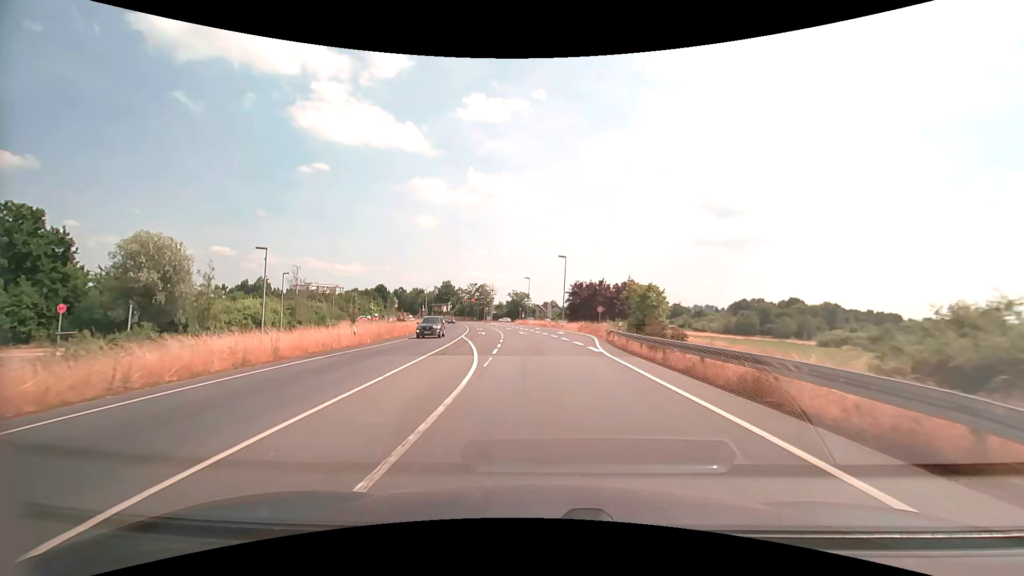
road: primary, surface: asphalt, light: Day
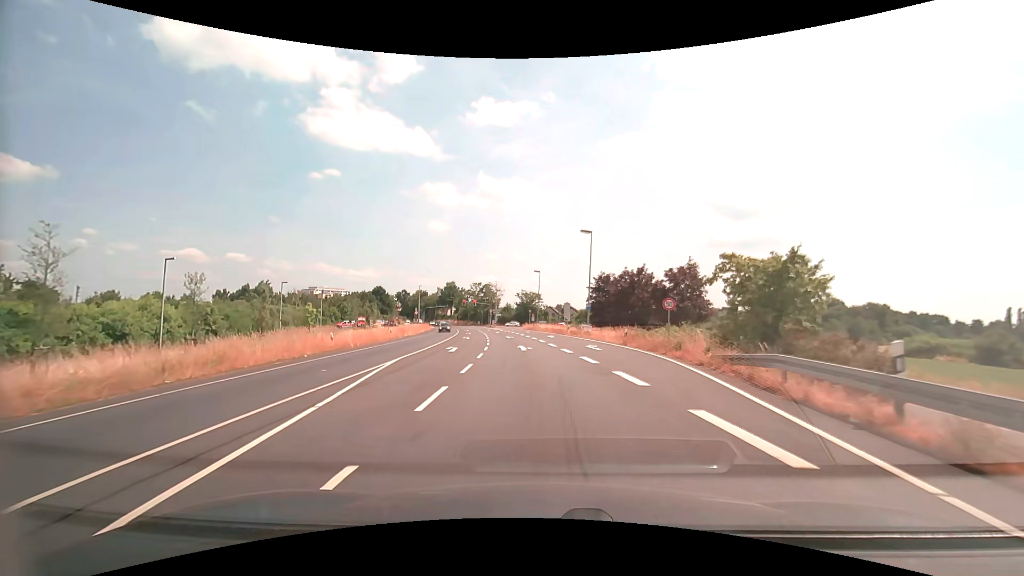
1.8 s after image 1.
(-0.2, +21.8) m; -1°
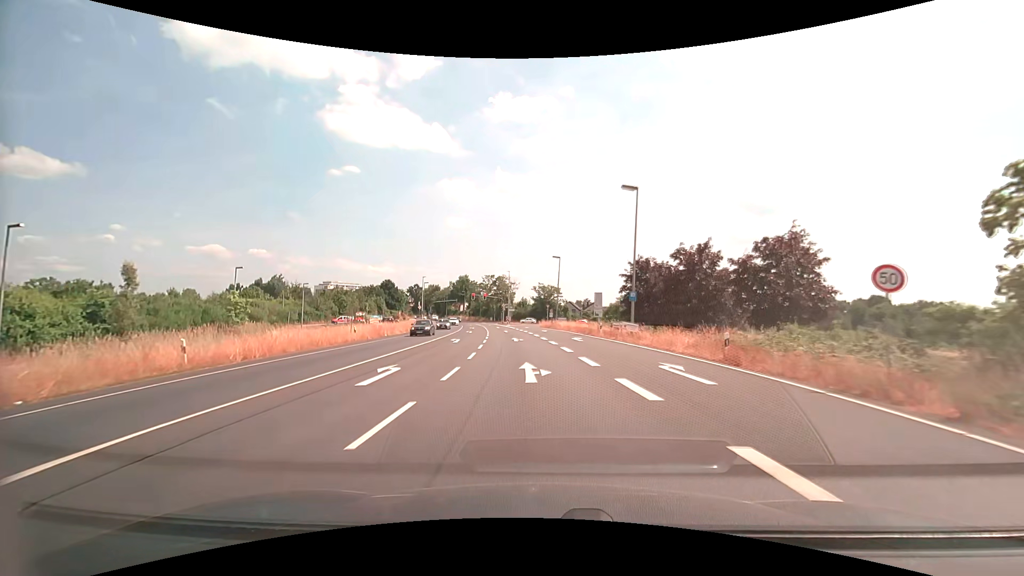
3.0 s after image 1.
(-0.3, +14.5) m; -2°
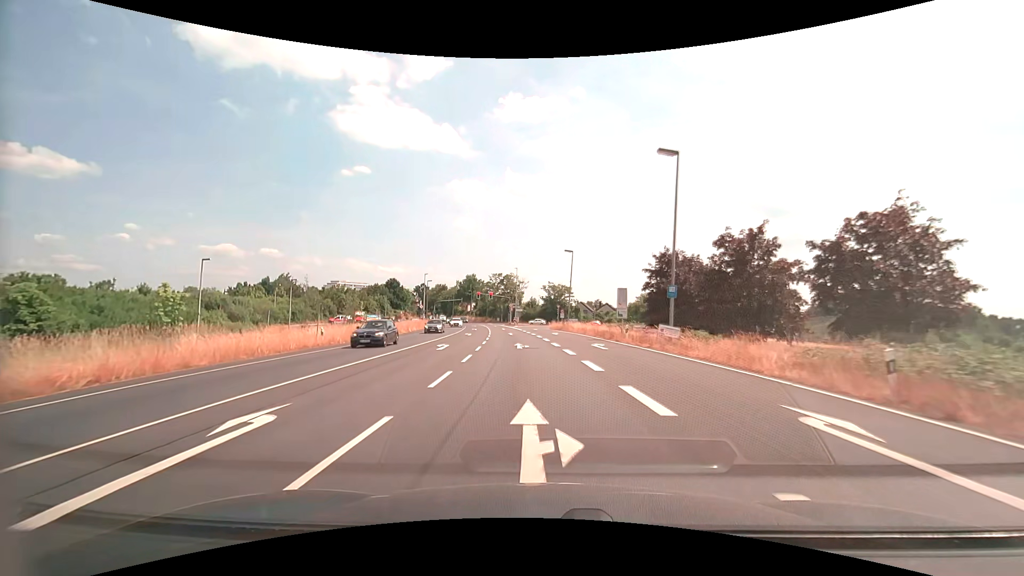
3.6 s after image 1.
(-0.1, +7.2) m; -1°
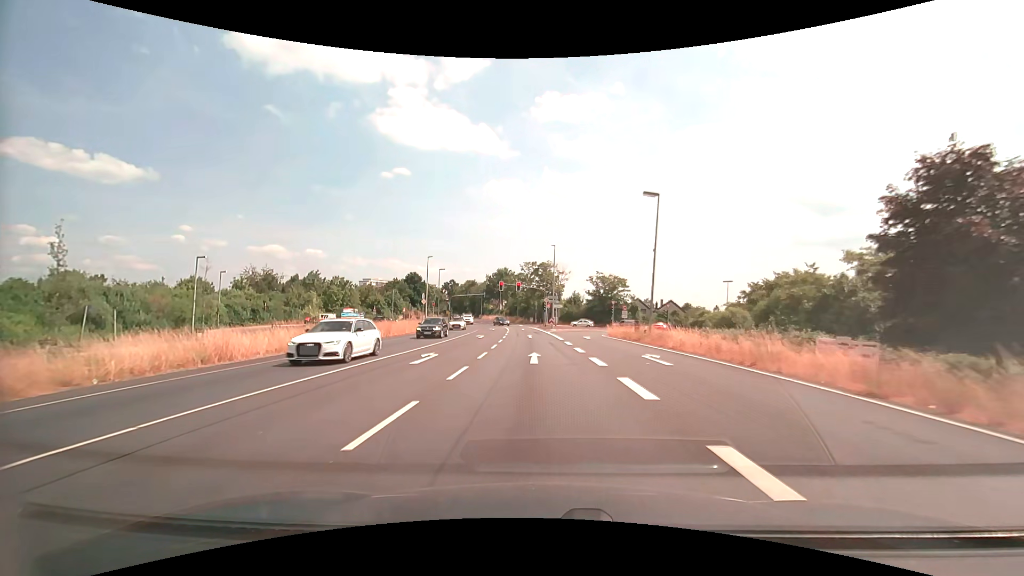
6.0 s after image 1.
(-1.1, +28.5) m; -5°
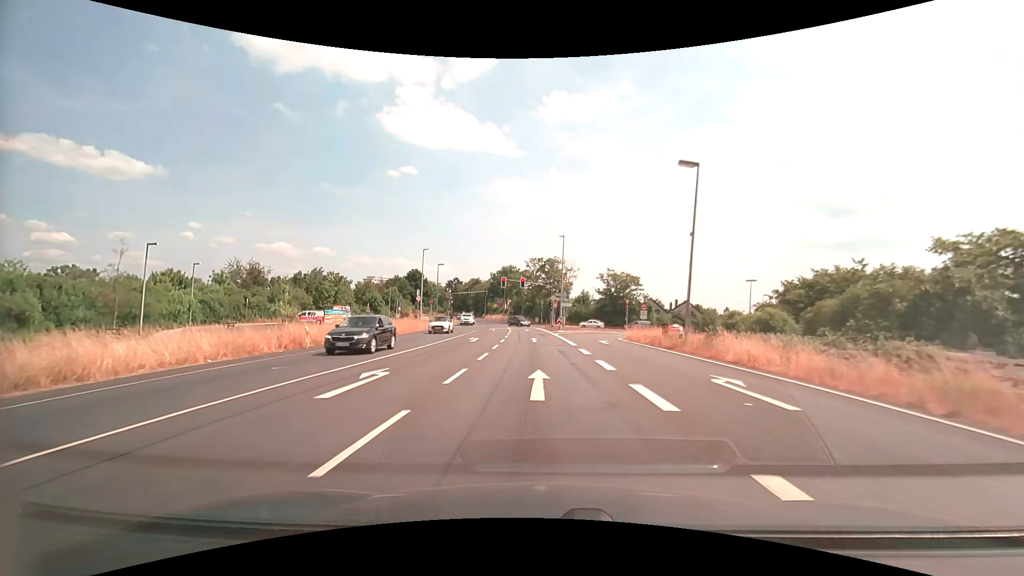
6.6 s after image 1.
(0.0, +6.8) m; -1°
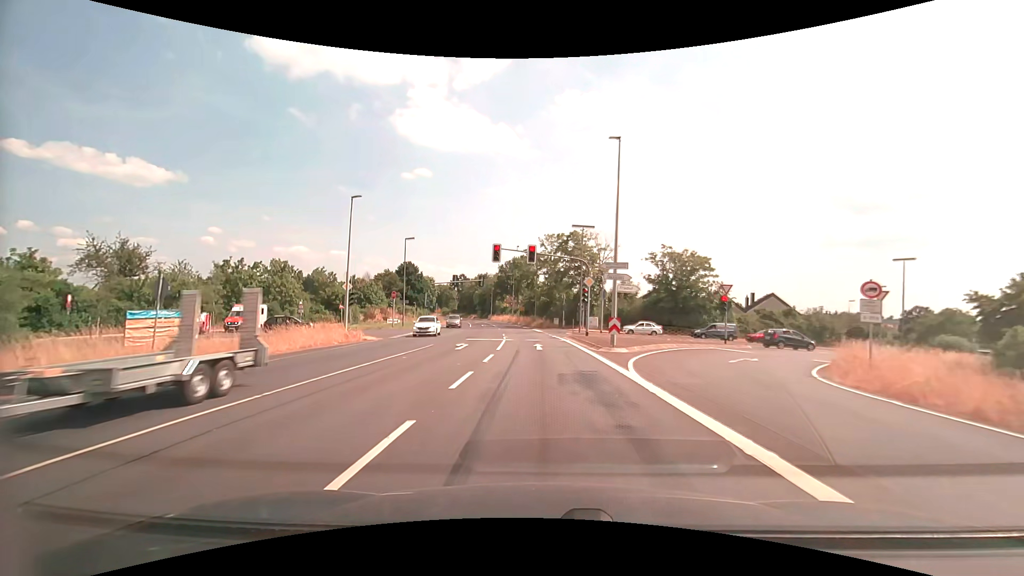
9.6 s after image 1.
(-0.6, +30.1) m; -2°
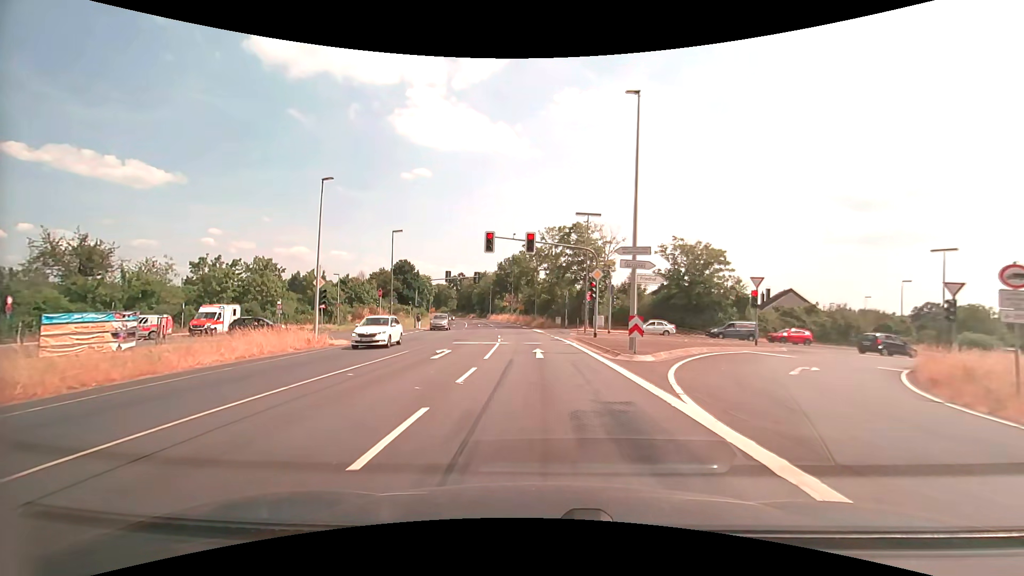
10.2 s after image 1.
(0.0, +4.9) m; 0°
(0, +10) (0, +20) (-1, +30) (-2, +40) (-3, +50) (-4, +60) (-5, +70) (-7, +80) (-8, +89) (-10, +99) m
